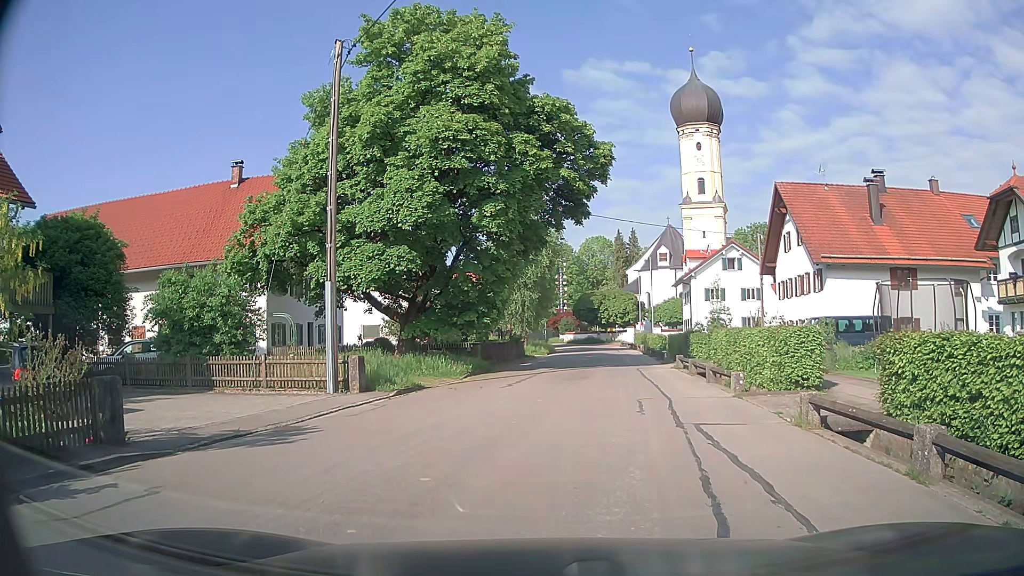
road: residential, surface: asphalt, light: Day
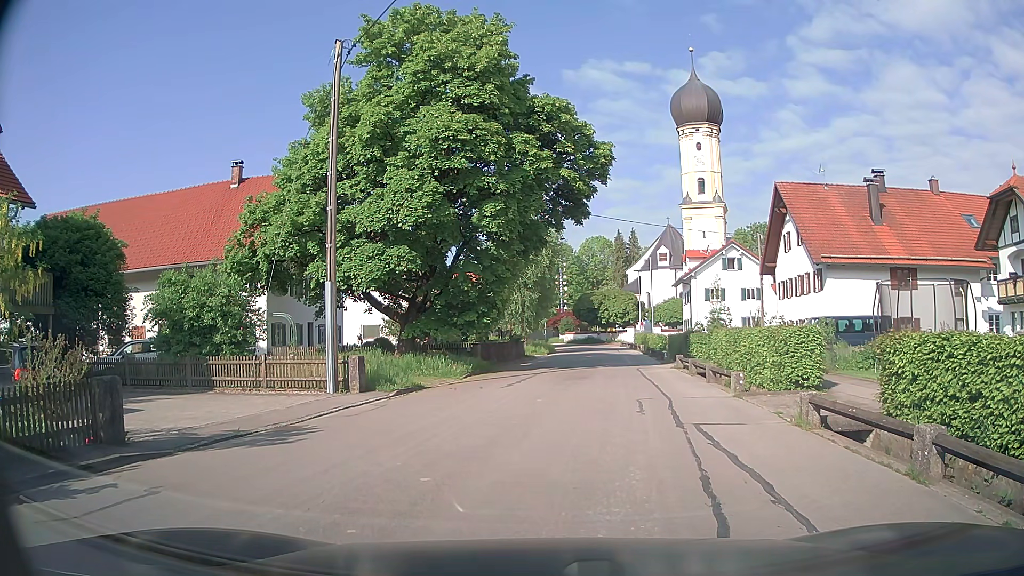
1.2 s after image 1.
(0.0, 0.0) m; 0°
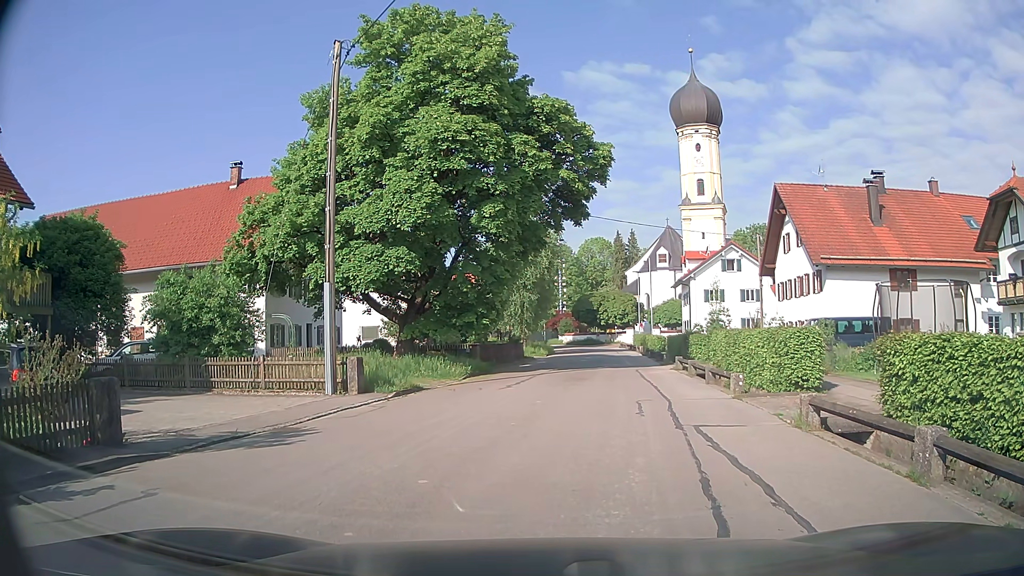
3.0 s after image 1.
(0.0, 0.0) m; 0°
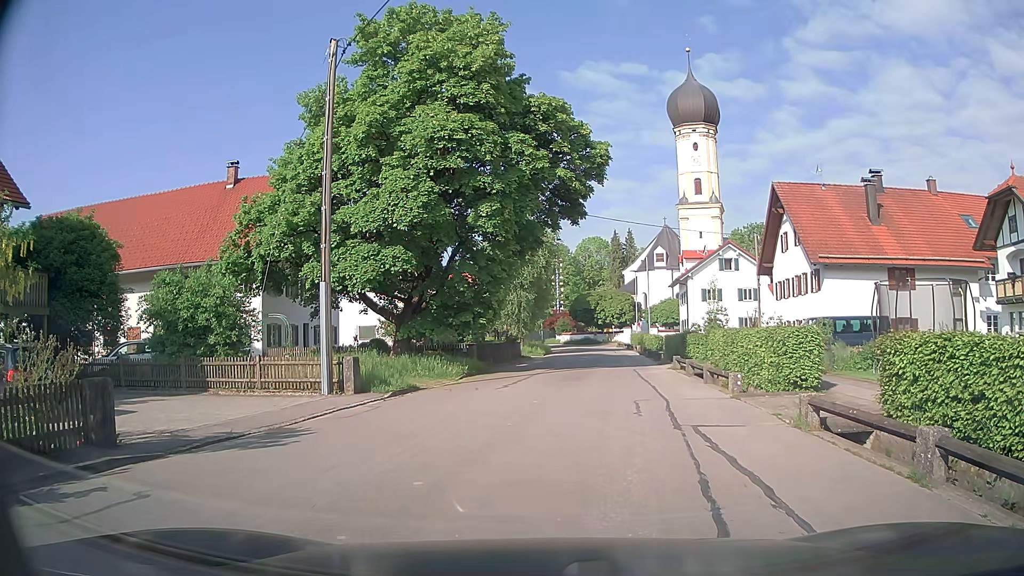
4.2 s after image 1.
(0.0, +0.1) m; 0°
